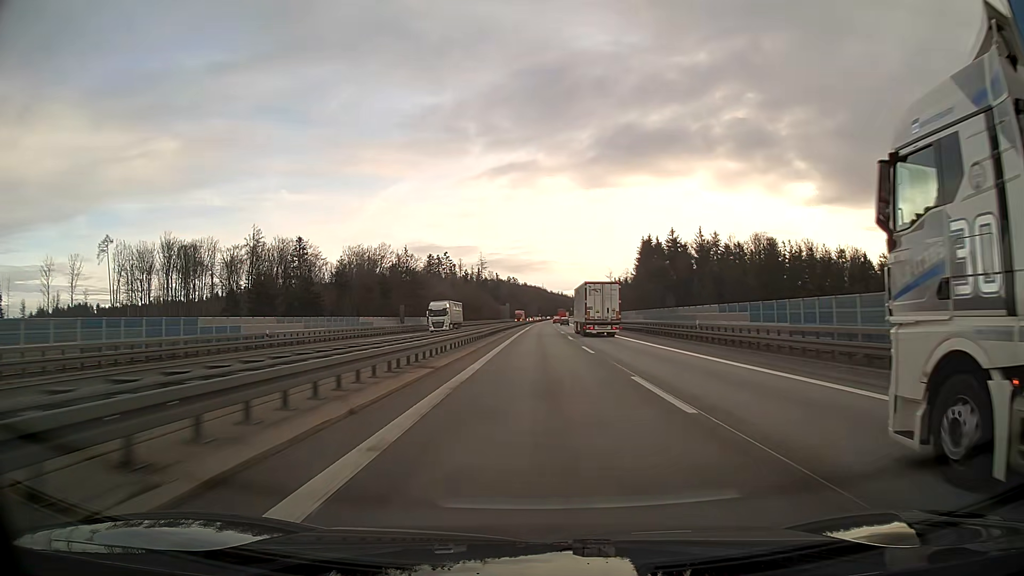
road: motorway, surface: asphalt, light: Day
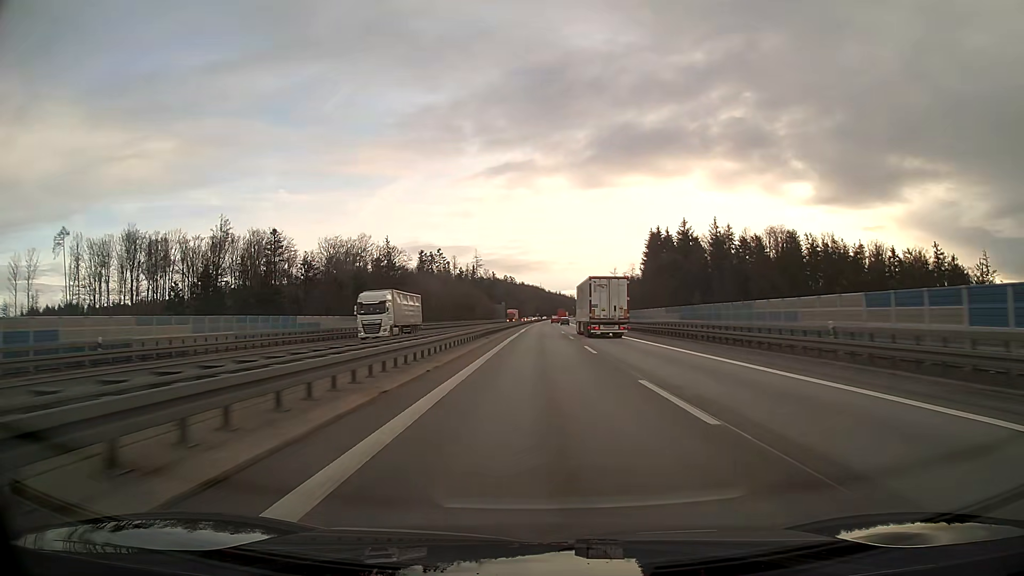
(0.0, +19.0) m; 0°
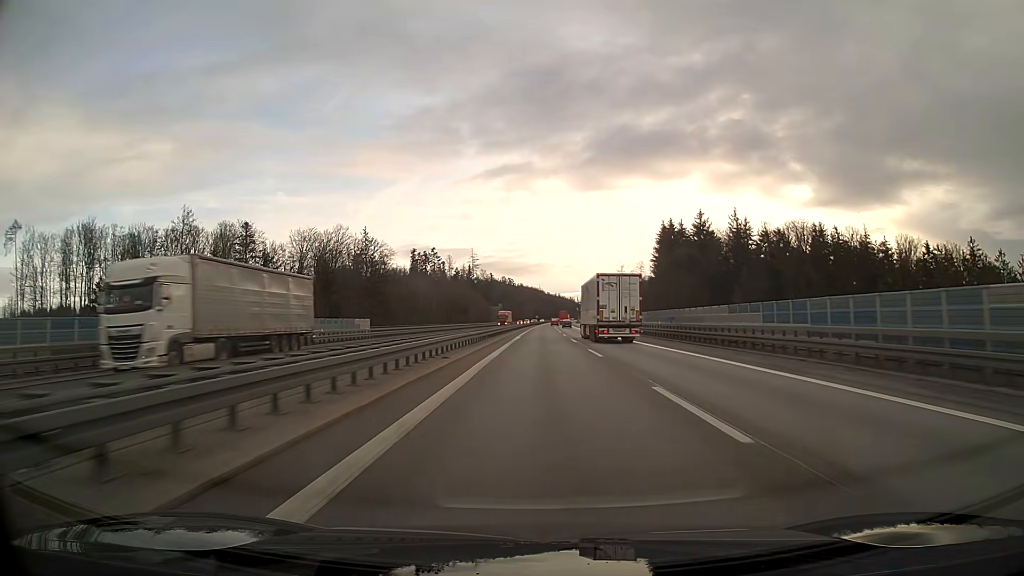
(0.0, +19.0) m; 0°
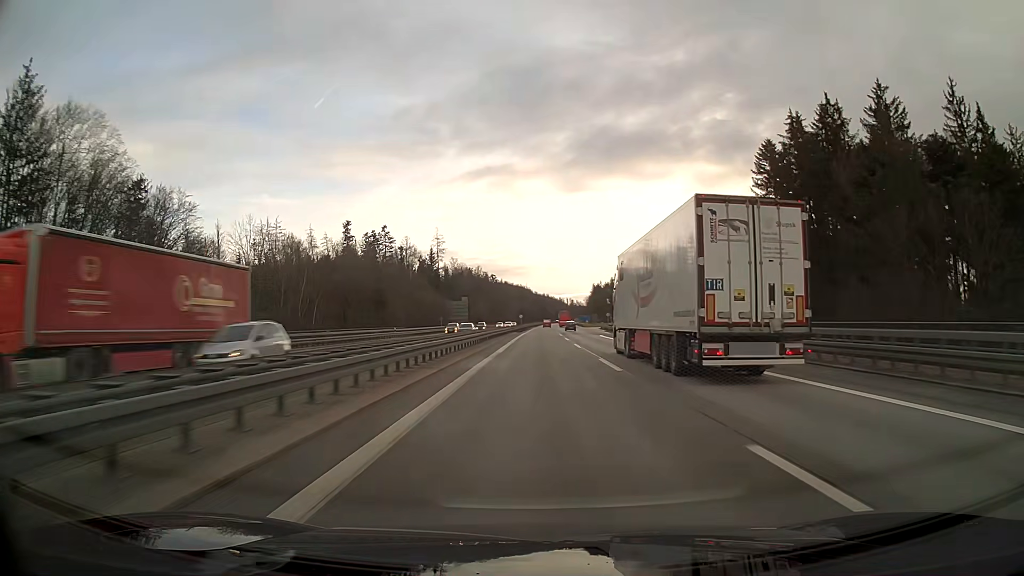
(+1.0, +95.0) m; +1°
